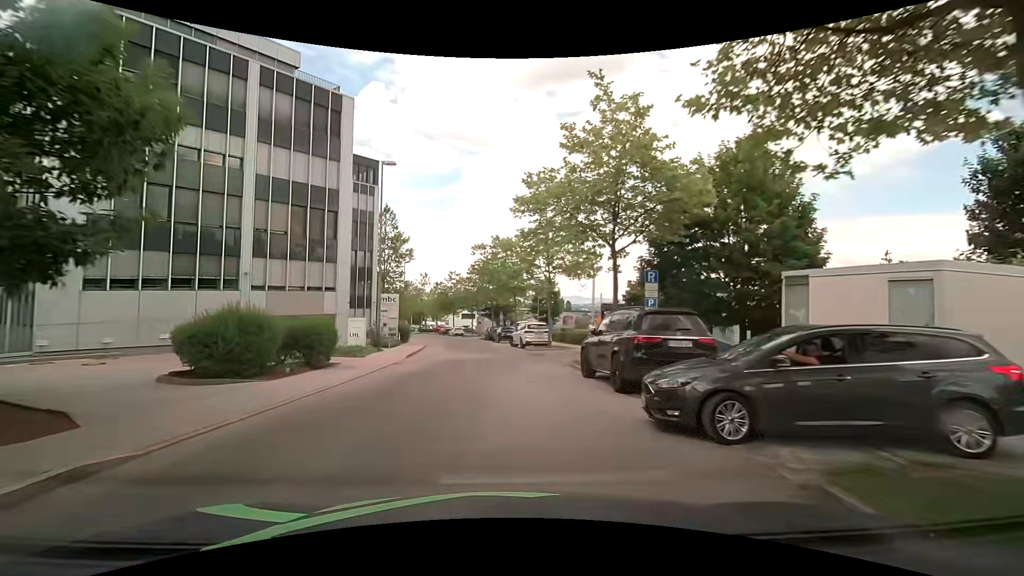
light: Day
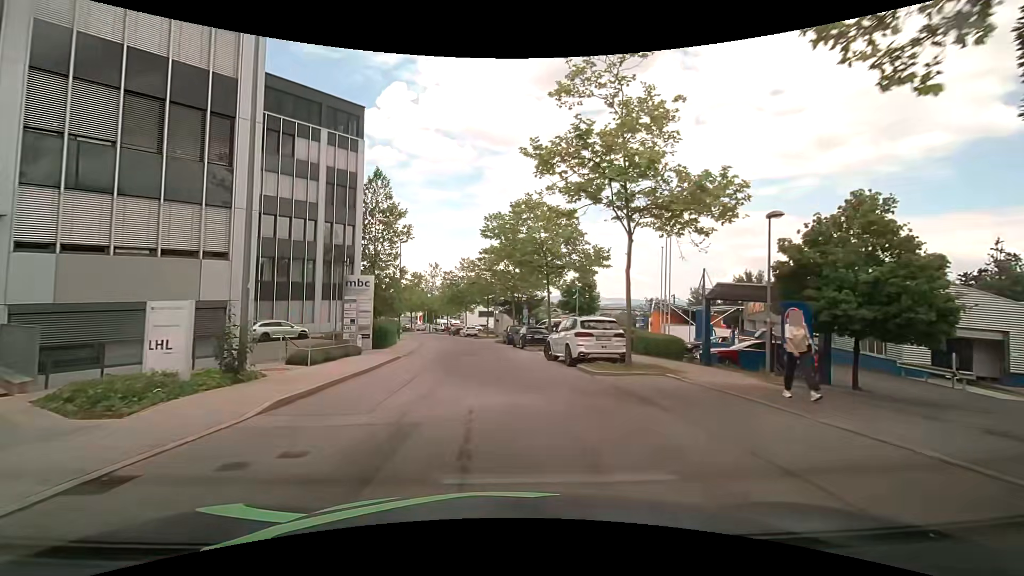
(-0.3, +15.5) m; -2°
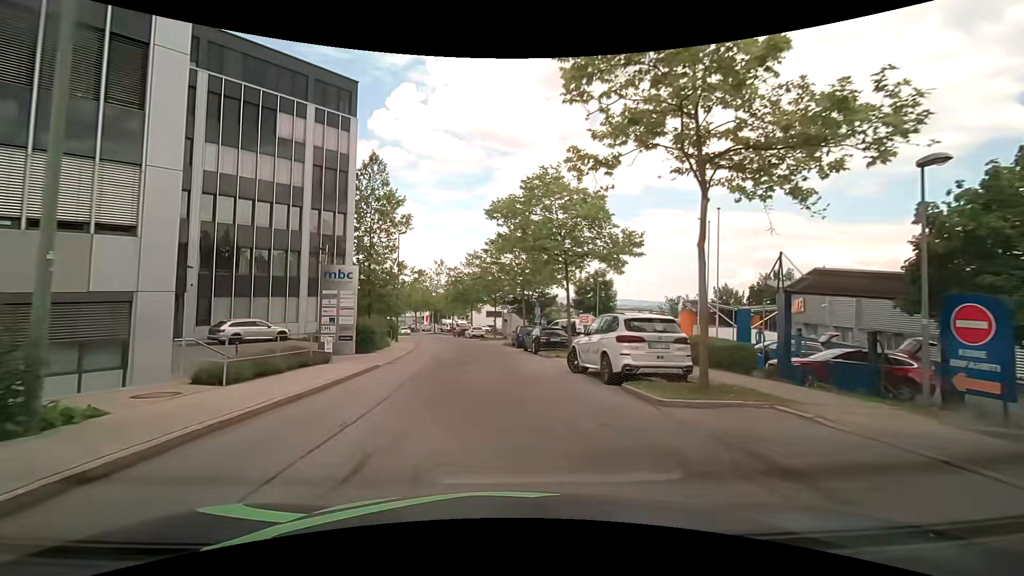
(0.0, +5.1) m; 0°
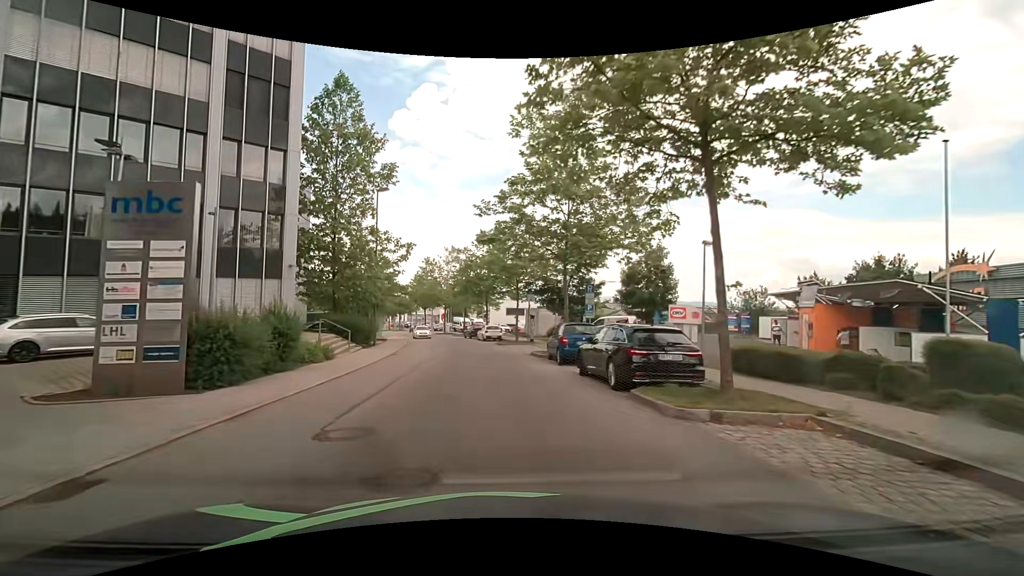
(-0.5, +15.1) m; -3°
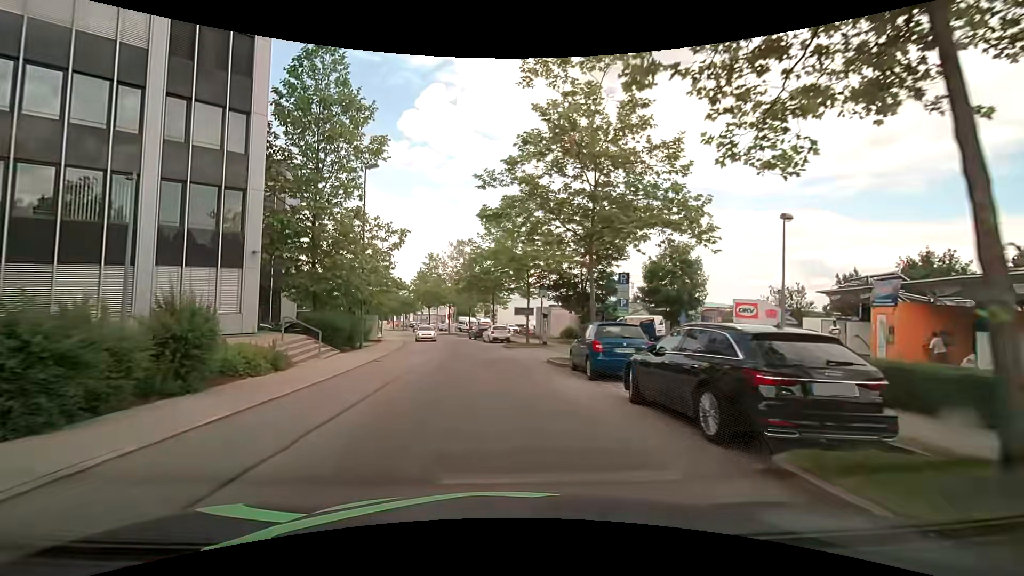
(0.0, +4.8) m; 0°
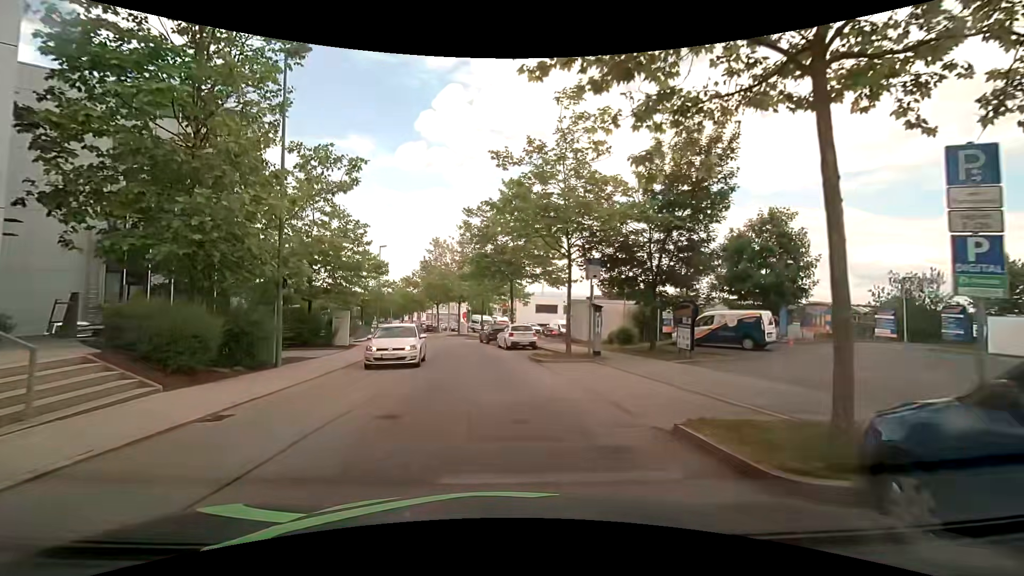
(-0.4, +12.0) m; -3°
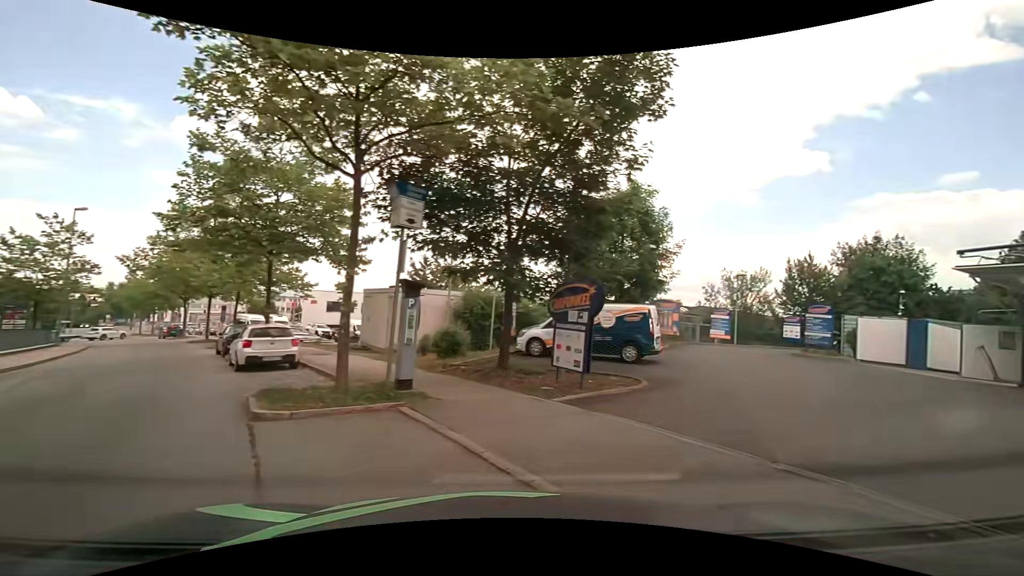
(+0.8, +9.9) m; +22°
